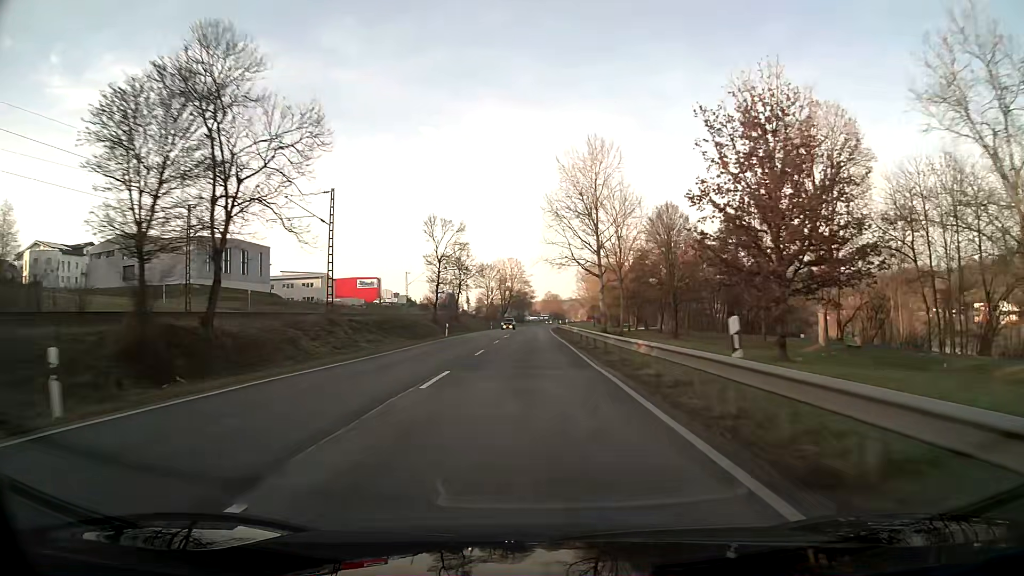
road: primary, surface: asphalt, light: Day
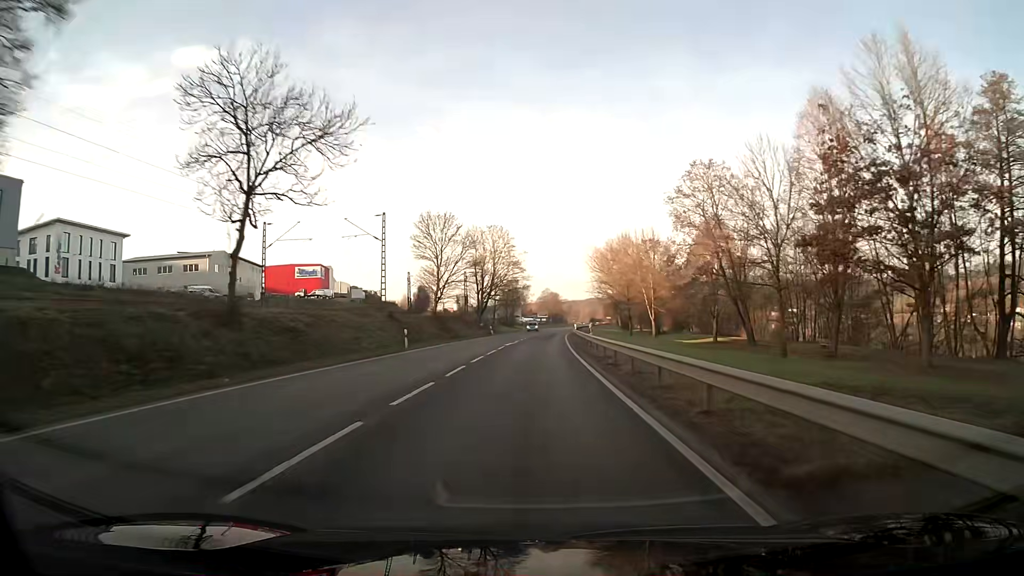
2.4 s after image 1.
(0.0, +63.8) m; 0°
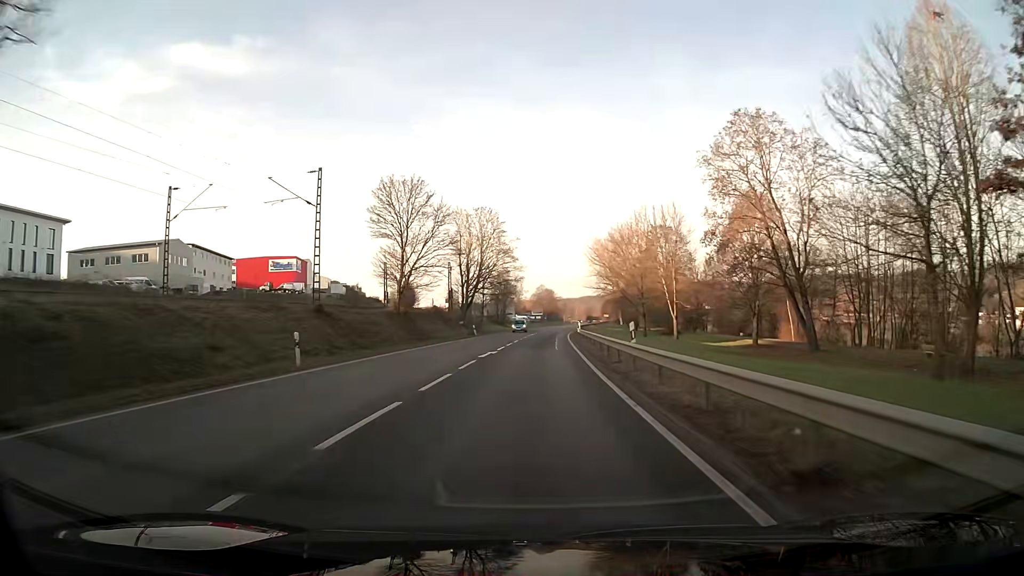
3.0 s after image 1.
(+0.1, +16.0) m; +1°
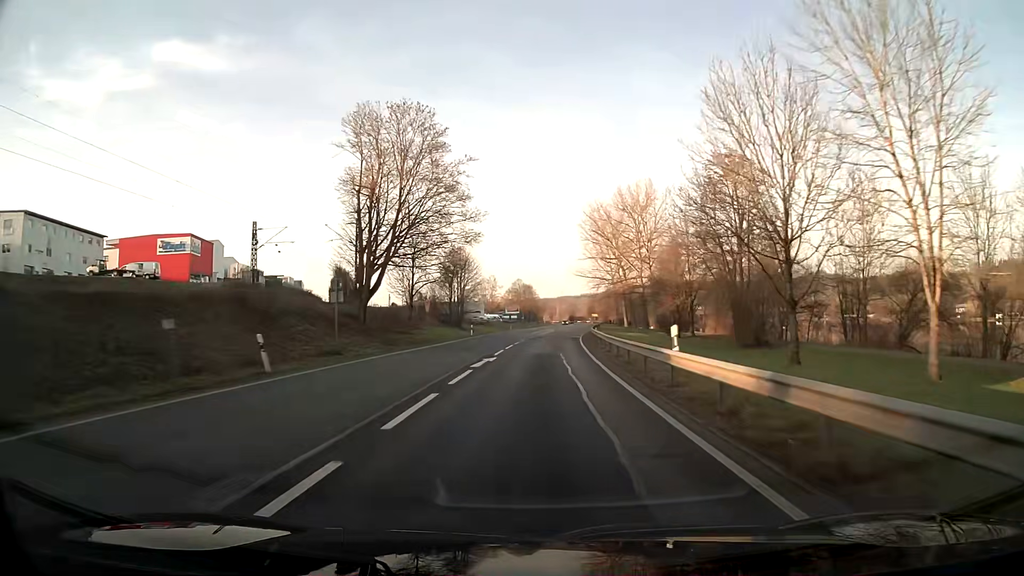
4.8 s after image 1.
(+1.0, +48.0) m; +2°
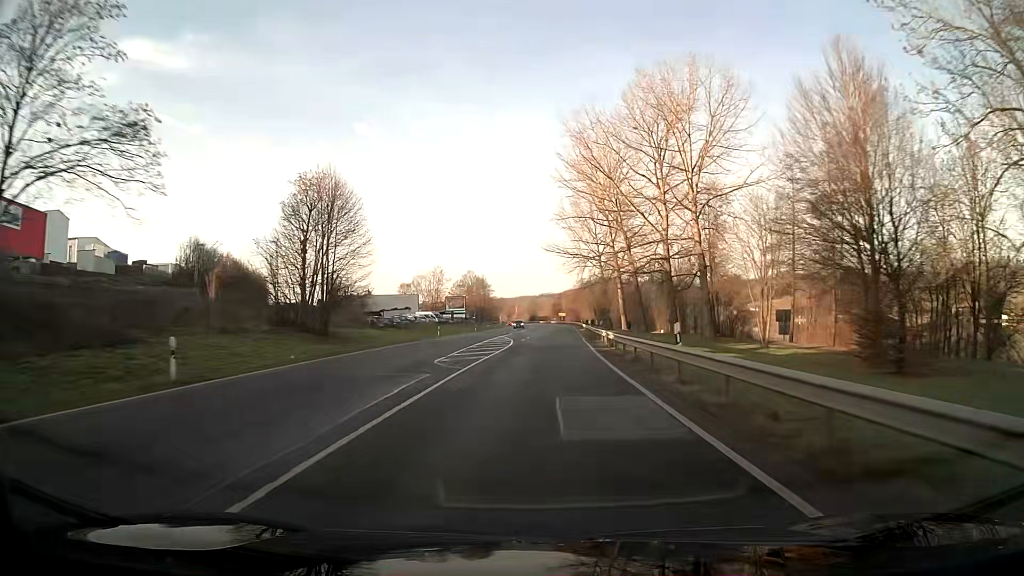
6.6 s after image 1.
(+1.4, +48.0) m; +3°
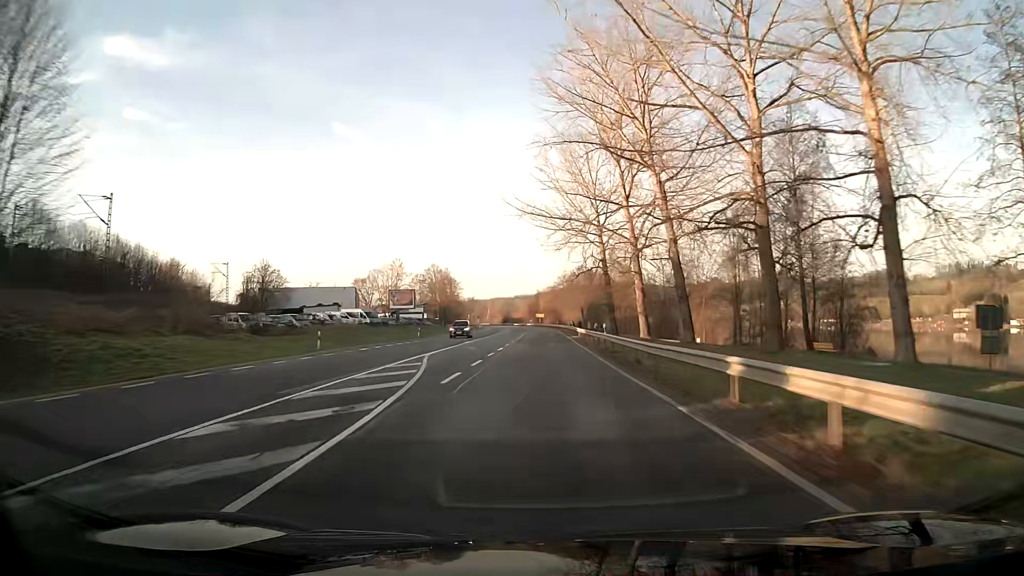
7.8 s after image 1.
(+0.6, +32.1) m; +2°
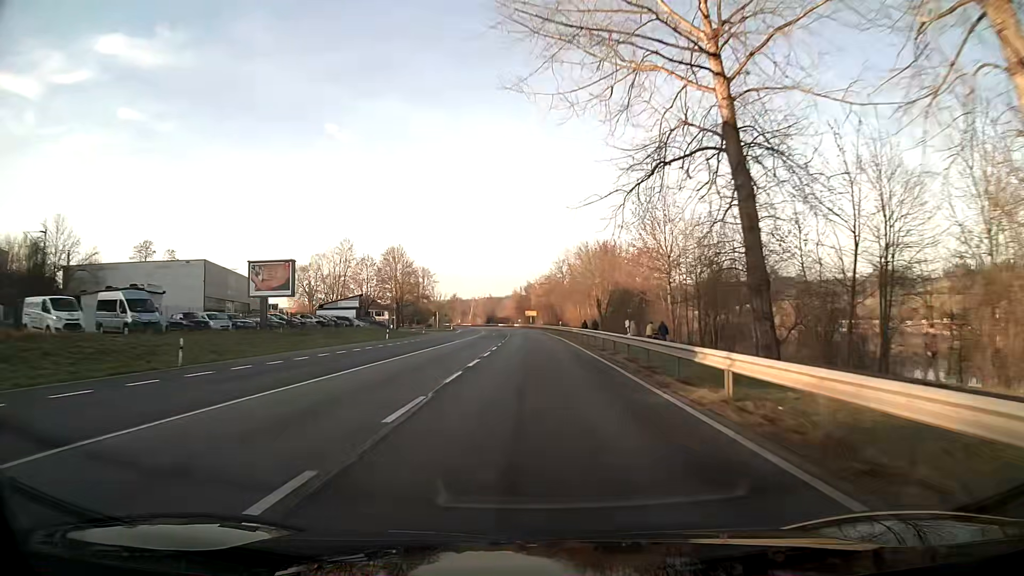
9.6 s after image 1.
(+0.4, +47.9) m; +1°
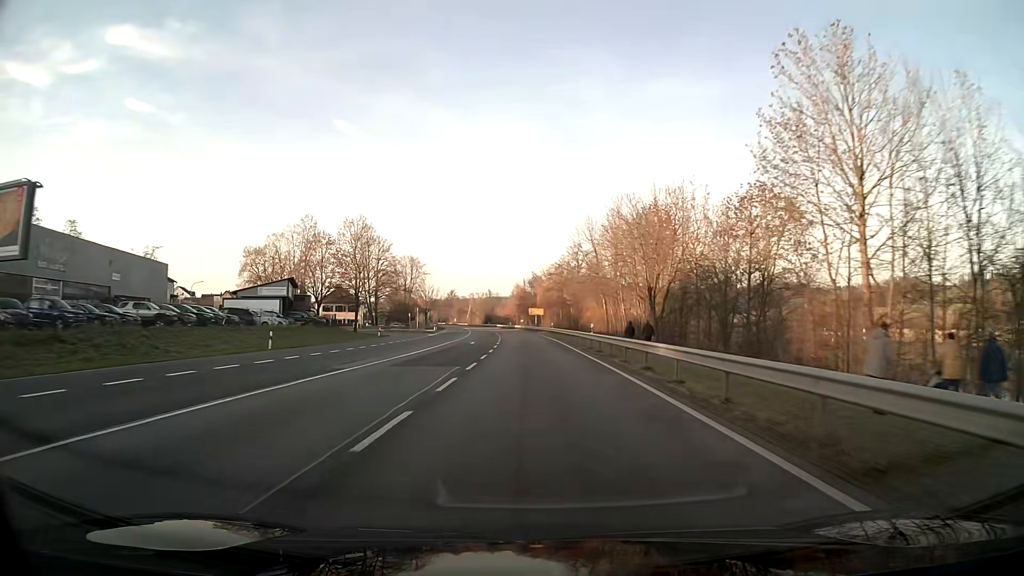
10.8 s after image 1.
(-0.1, +32.0) m; -1°
